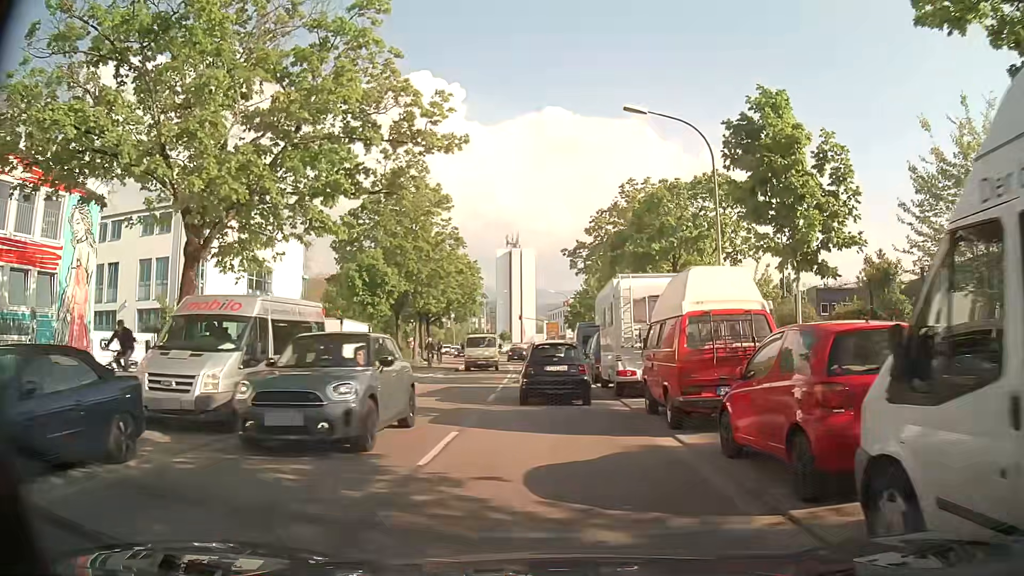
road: secondary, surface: asphalt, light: Day
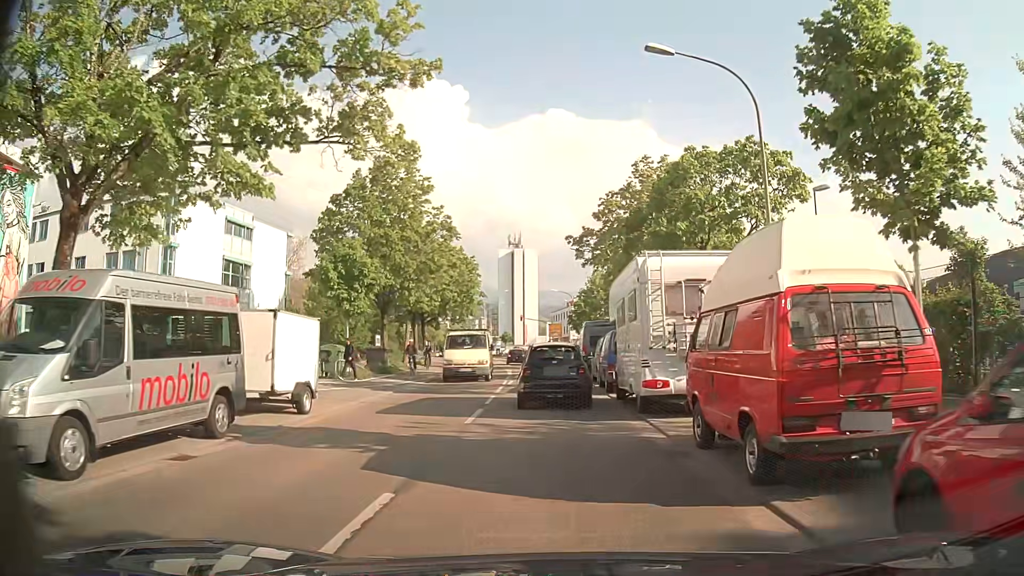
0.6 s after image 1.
(0.0, +4.4) m; 0°
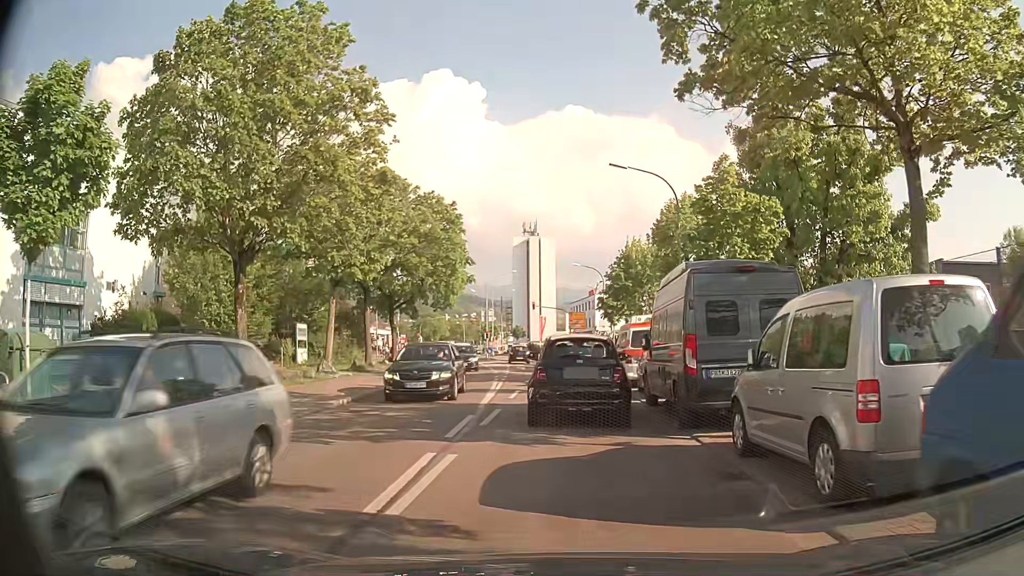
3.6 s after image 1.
(-0.4, +20.5) m; -1°
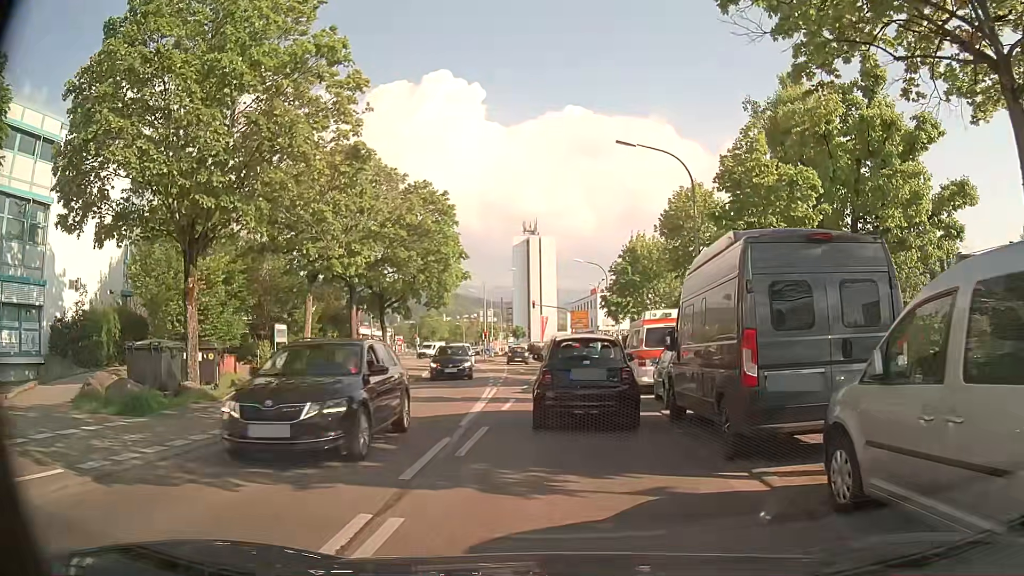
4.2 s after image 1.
(0.0, +2.8) m; -1°
